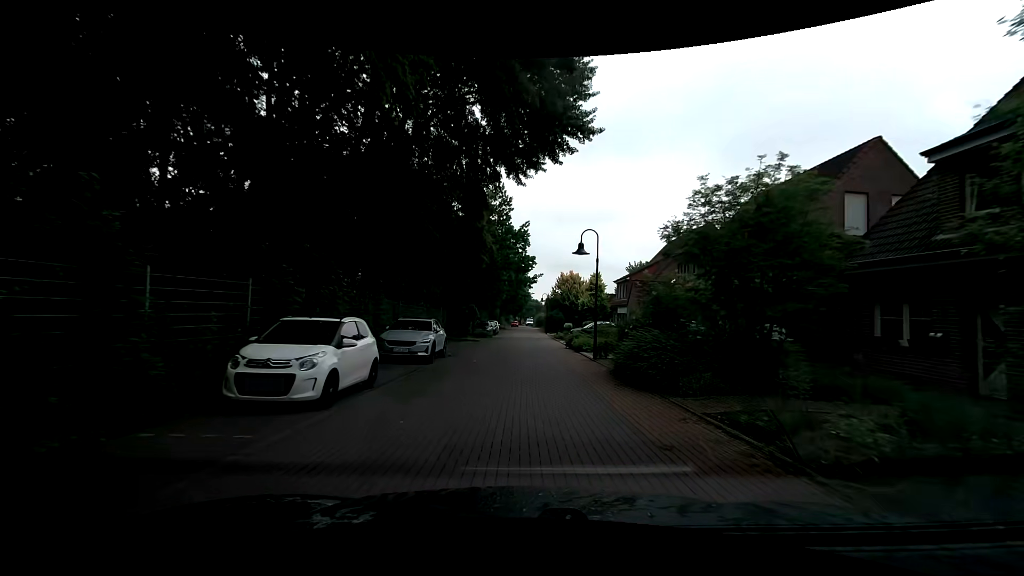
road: residential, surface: paving_stones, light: Day
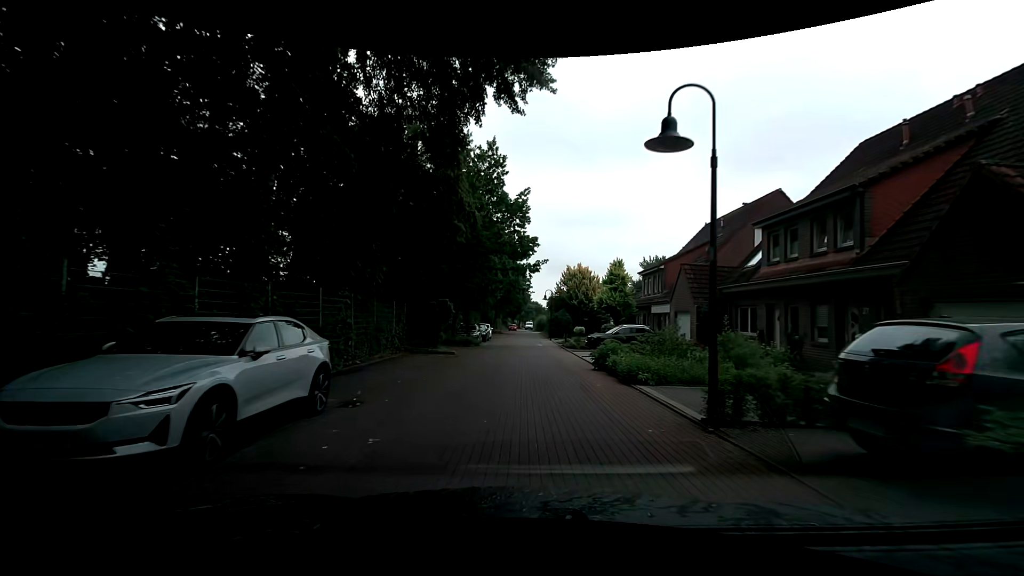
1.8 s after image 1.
(+0.3, +11.6) m; 0°
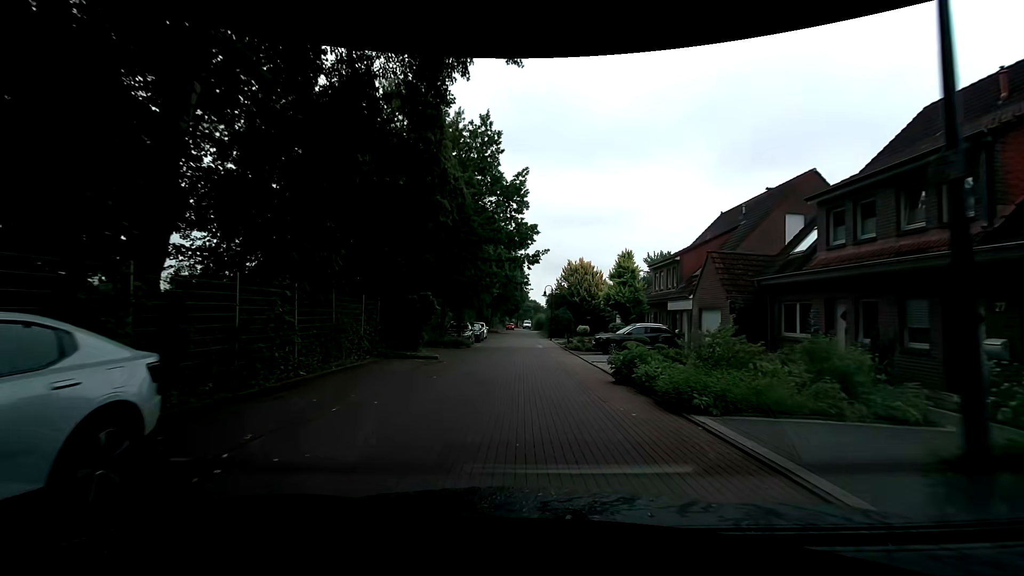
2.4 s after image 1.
(0.0, +3.9) m; 0°
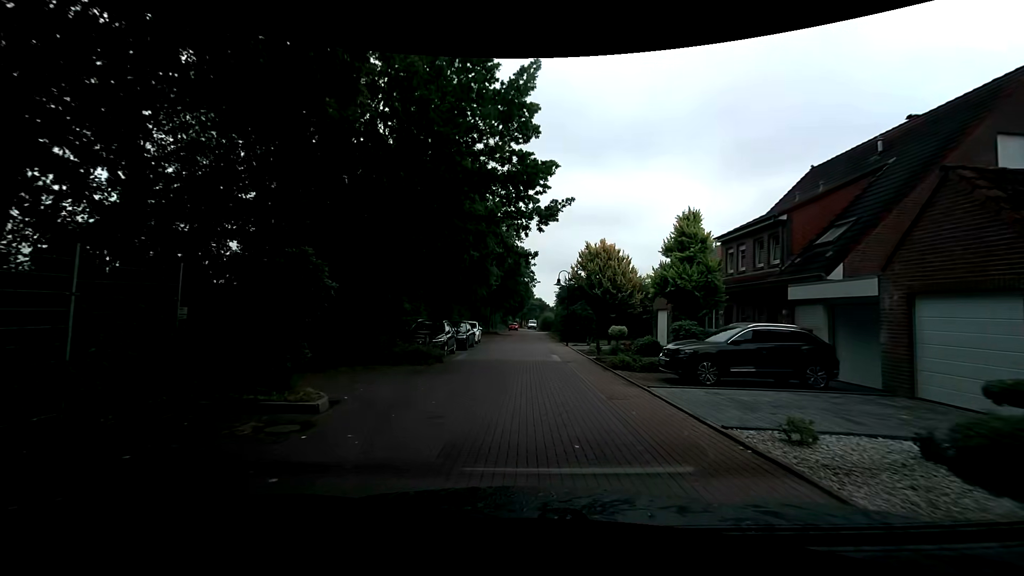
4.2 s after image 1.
(0.0, +11.5) m; +1°
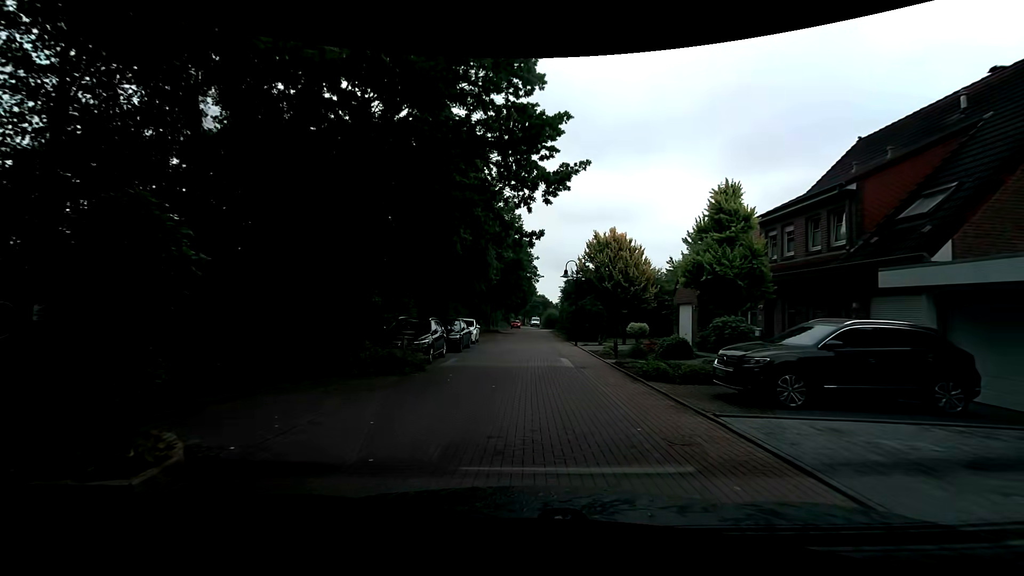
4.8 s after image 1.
(-0.1, +3.6) m; -1°
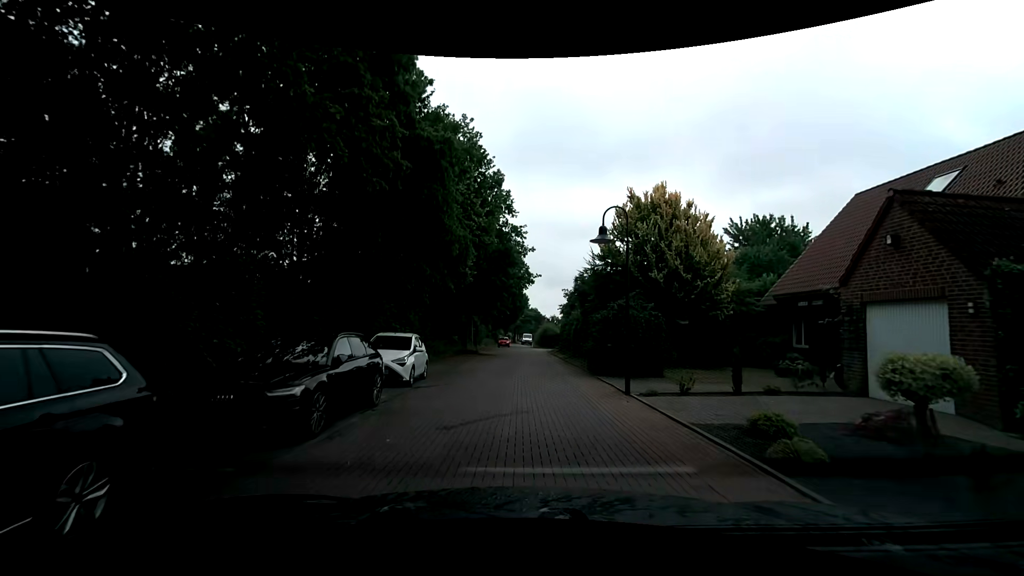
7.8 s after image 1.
(-0.2, +14.9) m; 0°
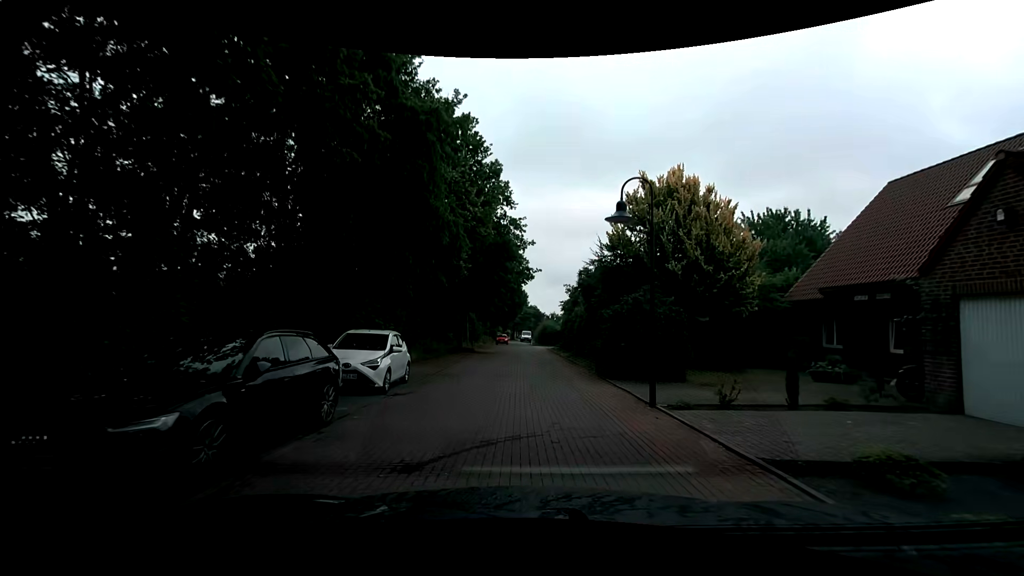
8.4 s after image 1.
(0.0, +2.5) m; +1°
